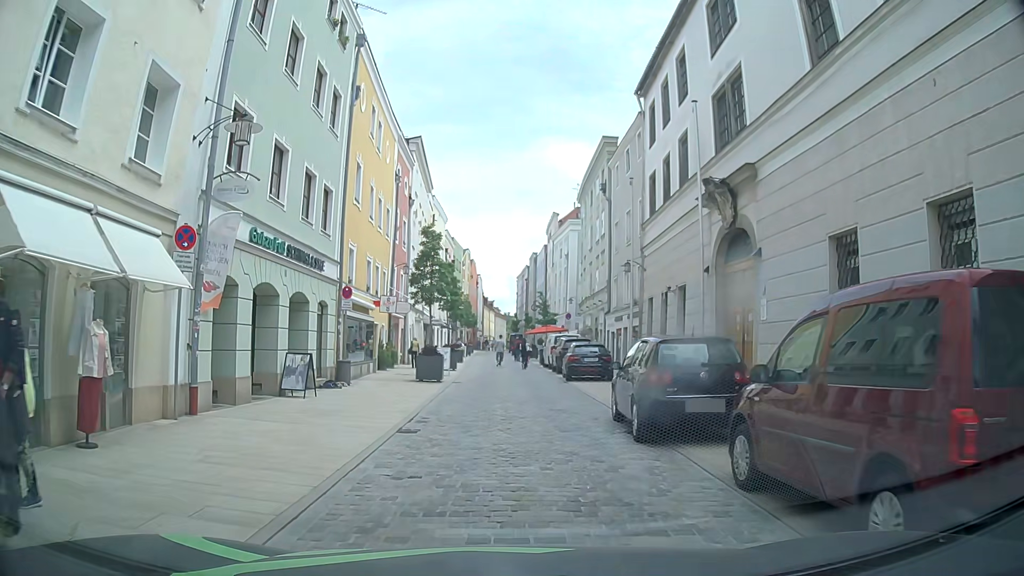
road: residential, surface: sett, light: Day
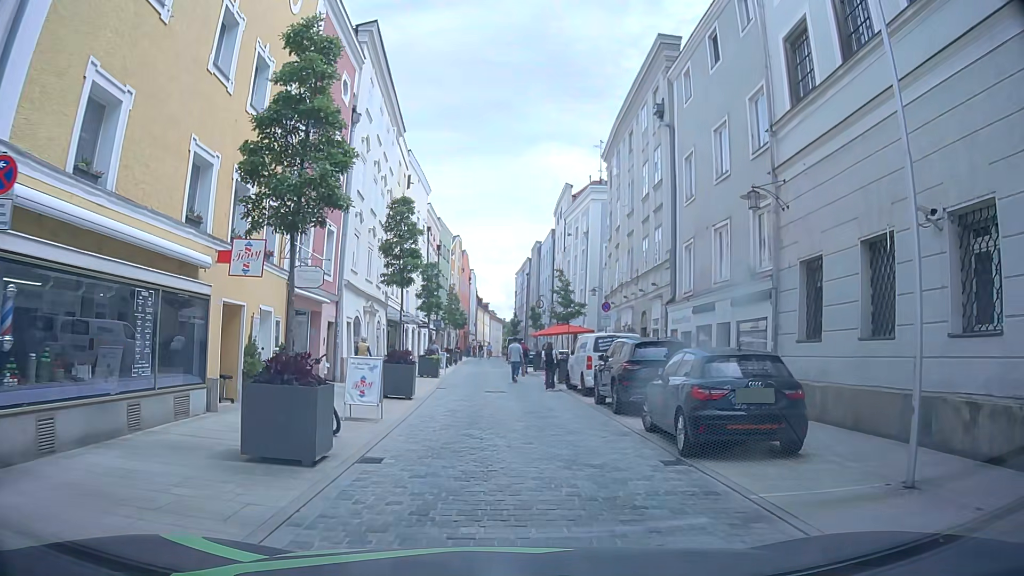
(-0.5, +15.8) m; -2°
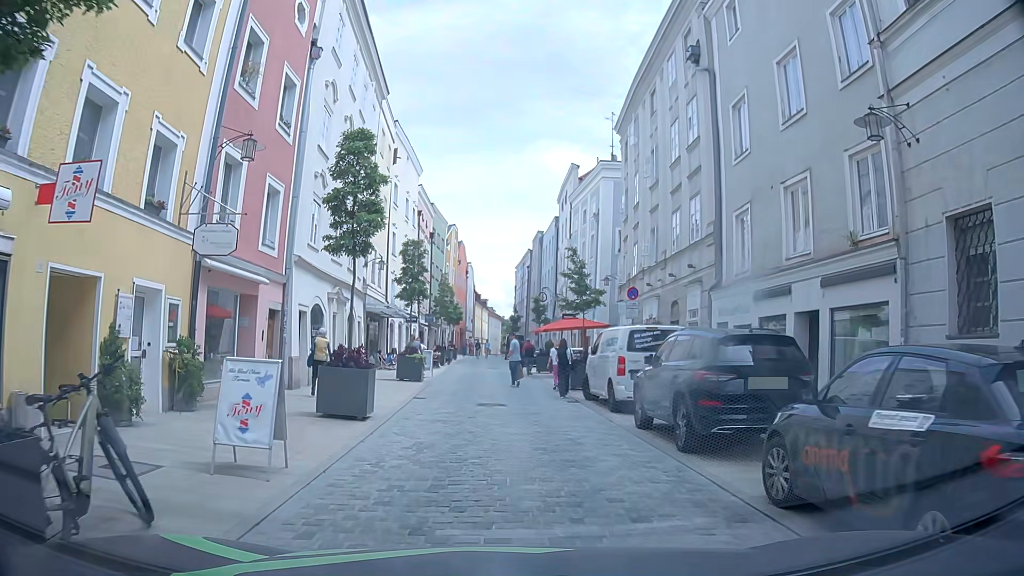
(-0.2, +5.7) m; -2°
